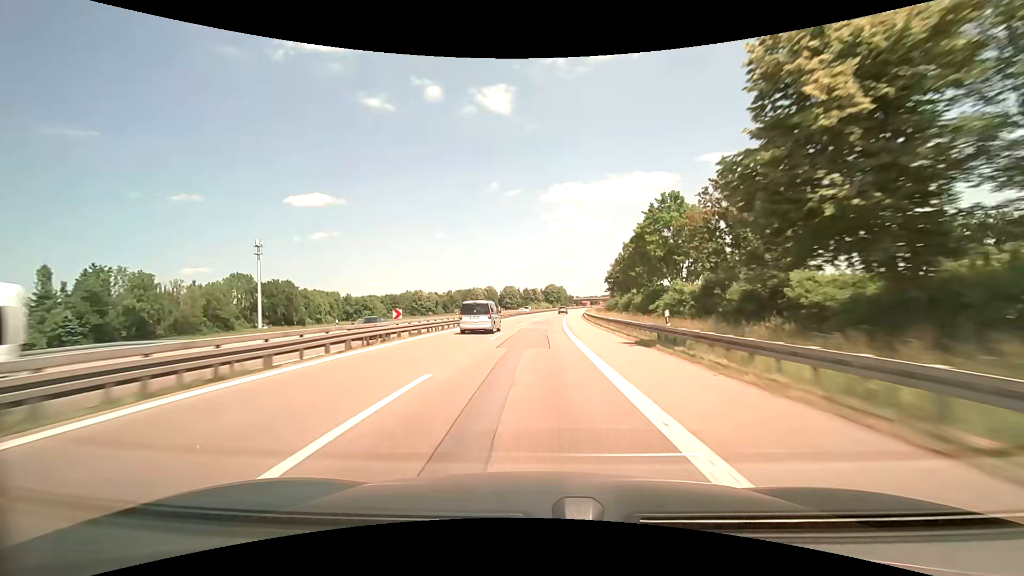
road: motorway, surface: asphalt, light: Day
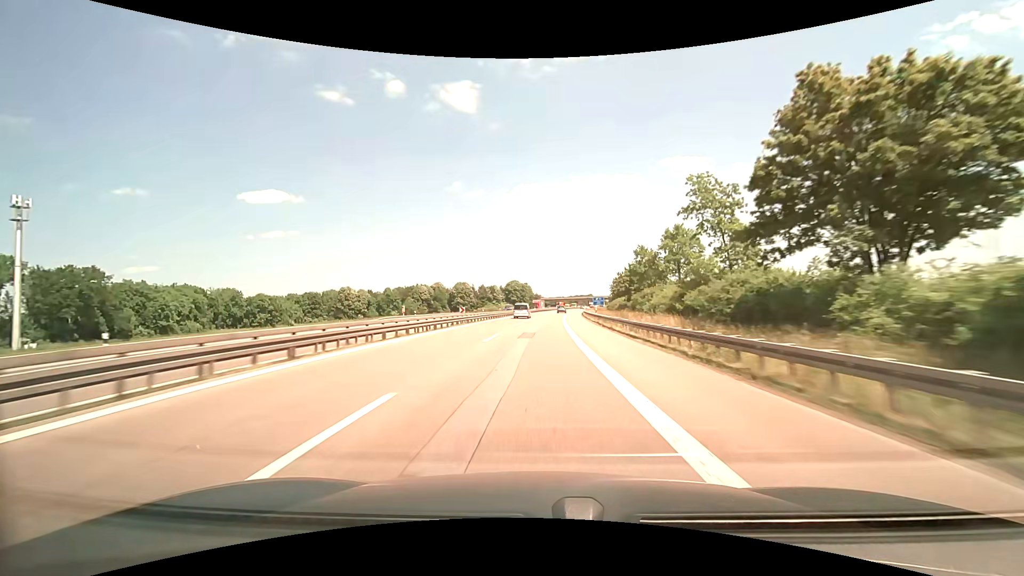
(+2.8, +74.2) m; +4°
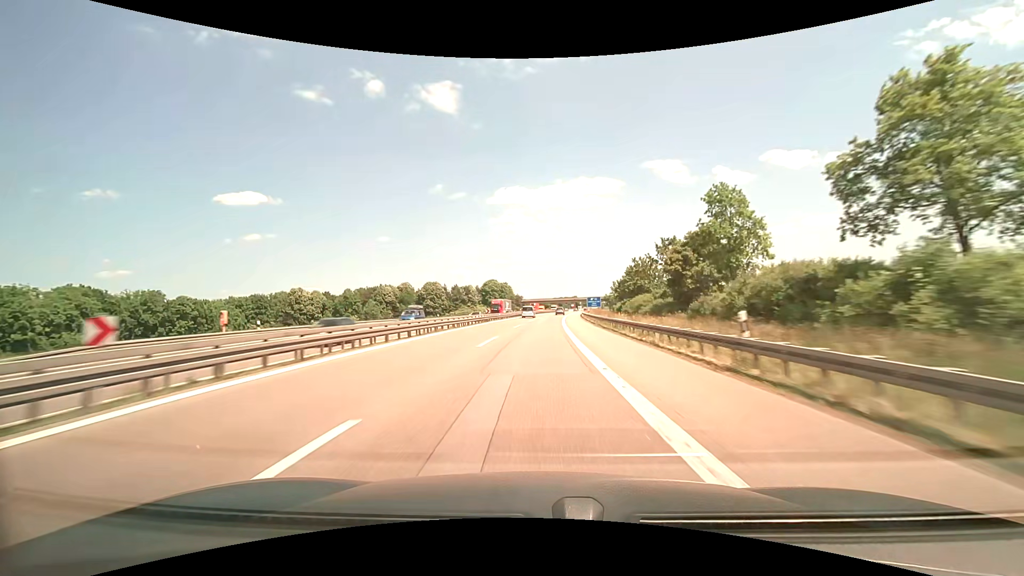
(+1.0, +37.2) m; +3°
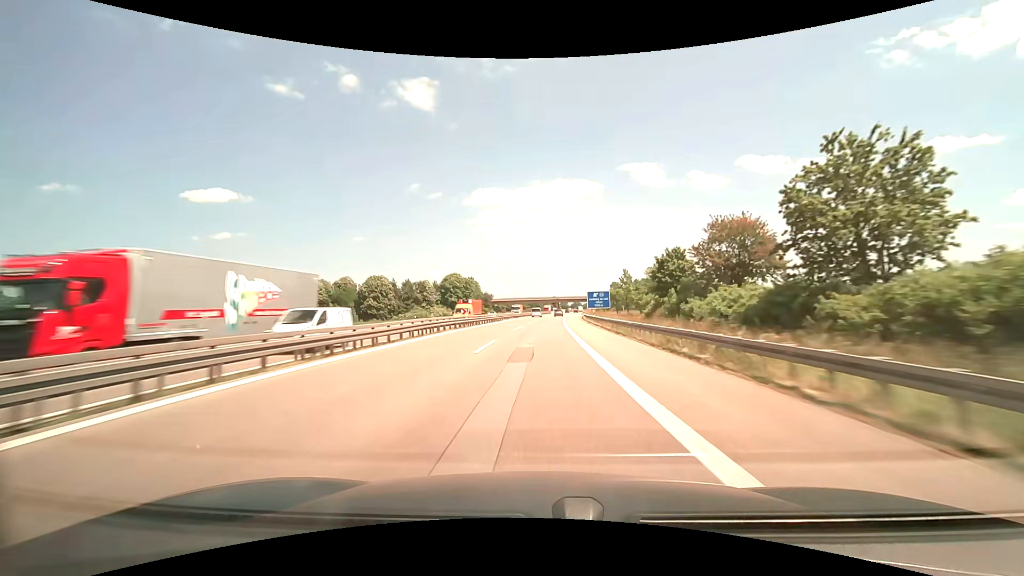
(+1.0, +56.2) m; +2°
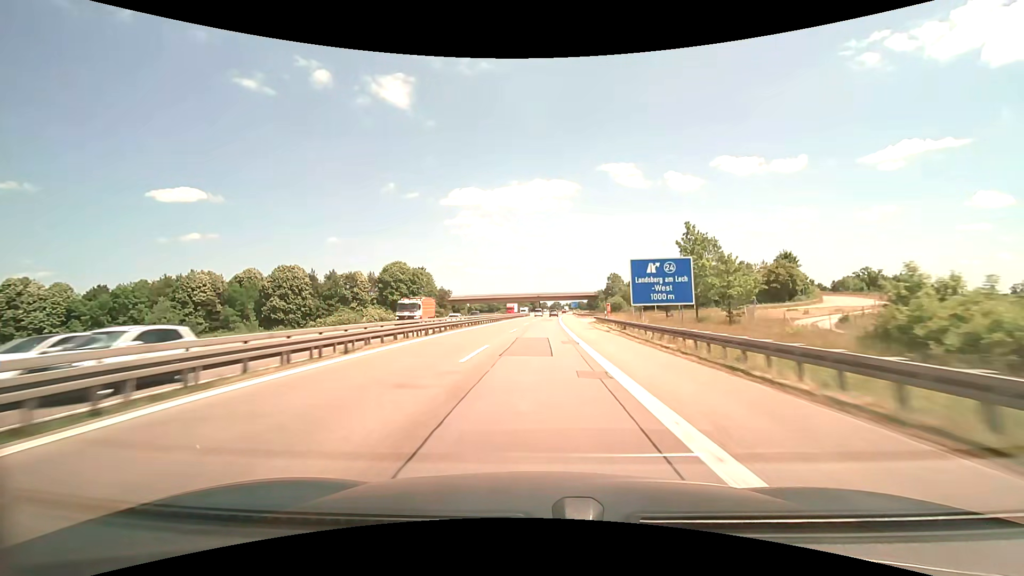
(+1.1, +56.6) m; +2°
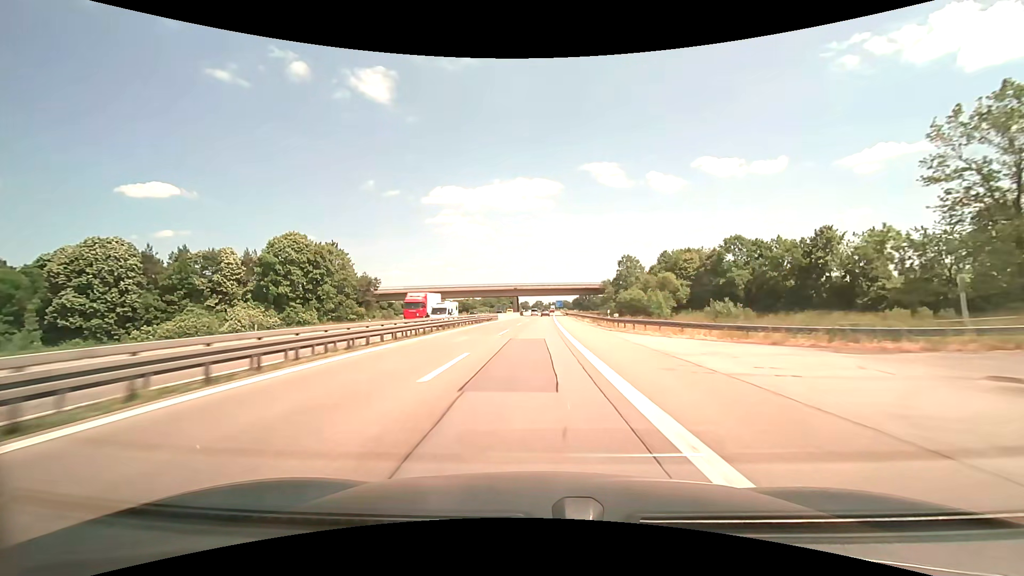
(+0.8, +57.0) m; +2°
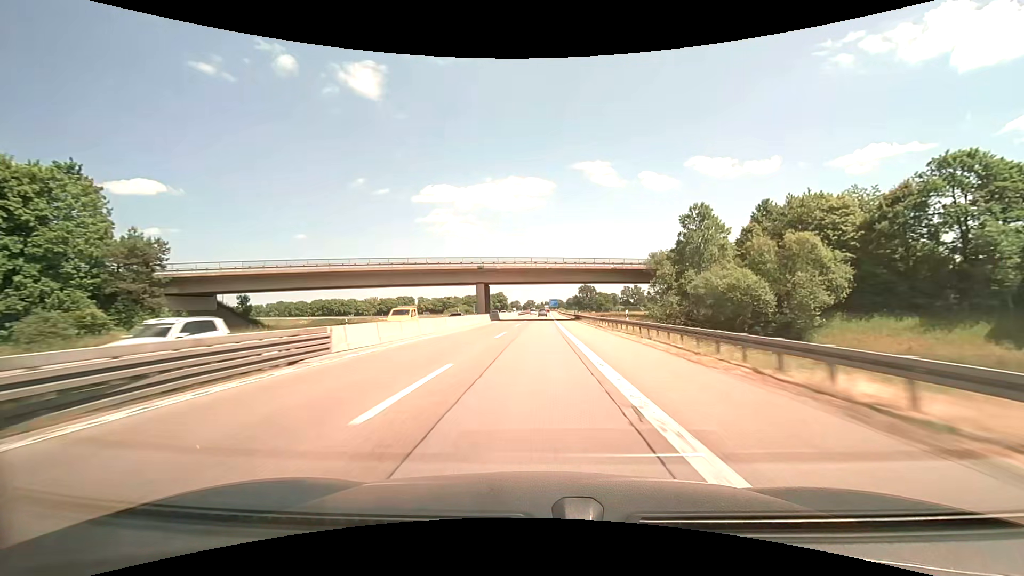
(+1.5, +57.0) m; +3°
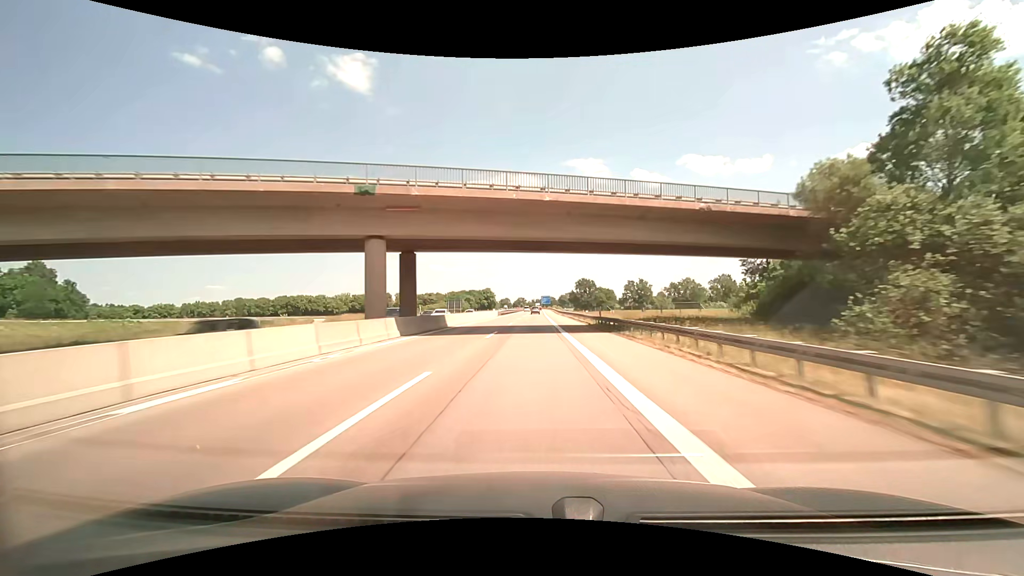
(+0.4, +37.6) m; +1°
